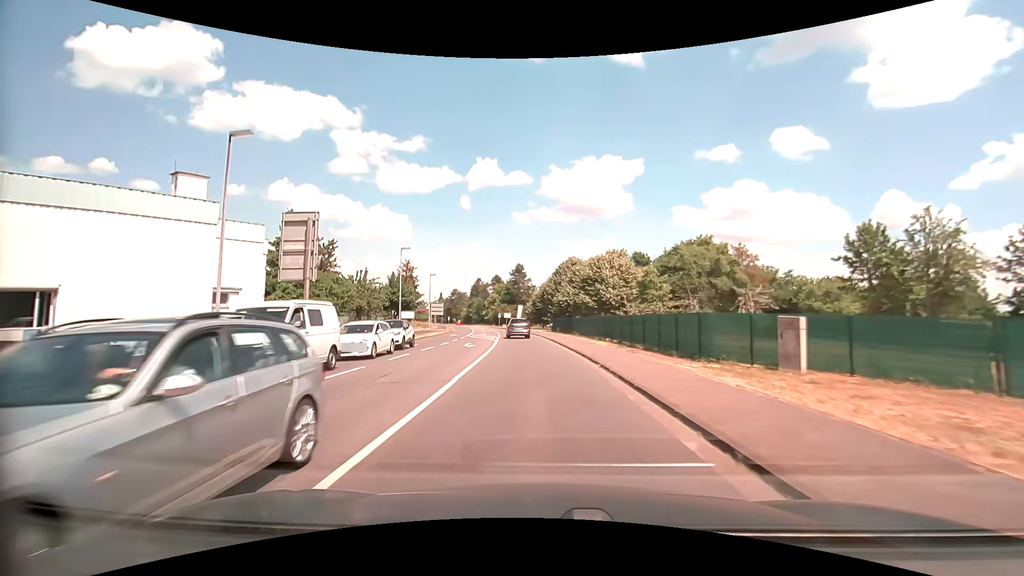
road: secondary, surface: asphalt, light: Day
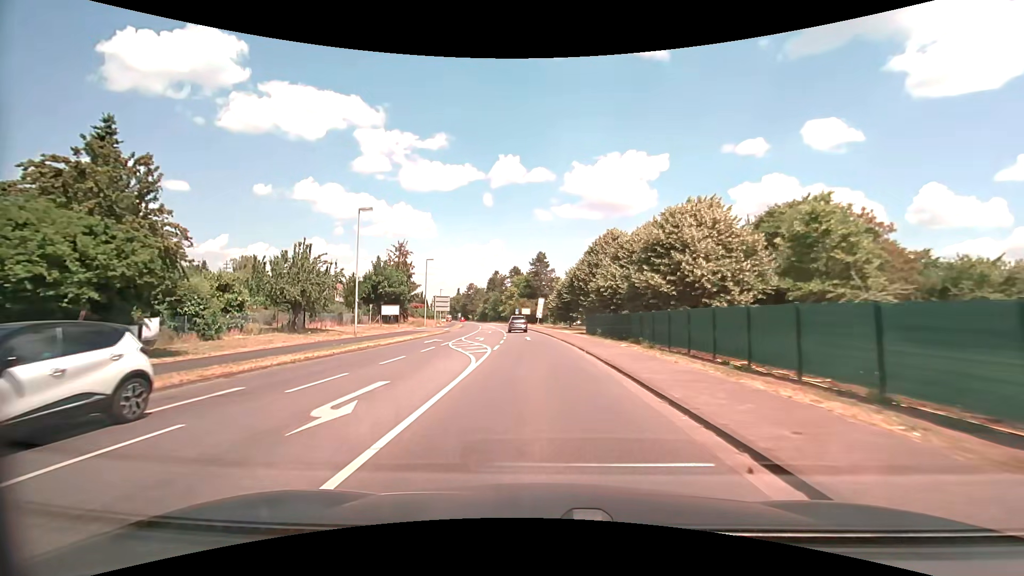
(-0.5, +20.9) m; -3°
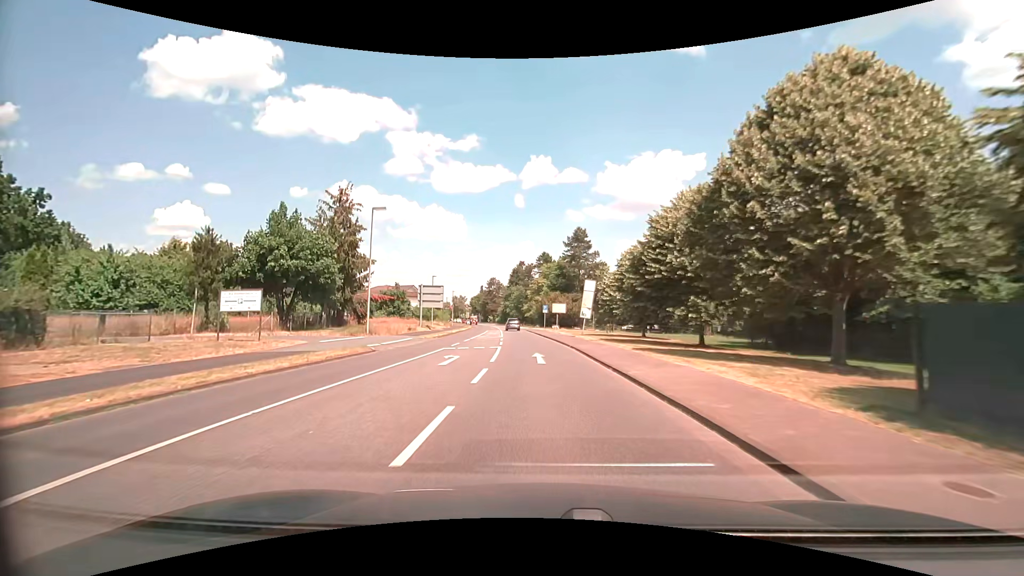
(-1.0, +35.8) m; -3°
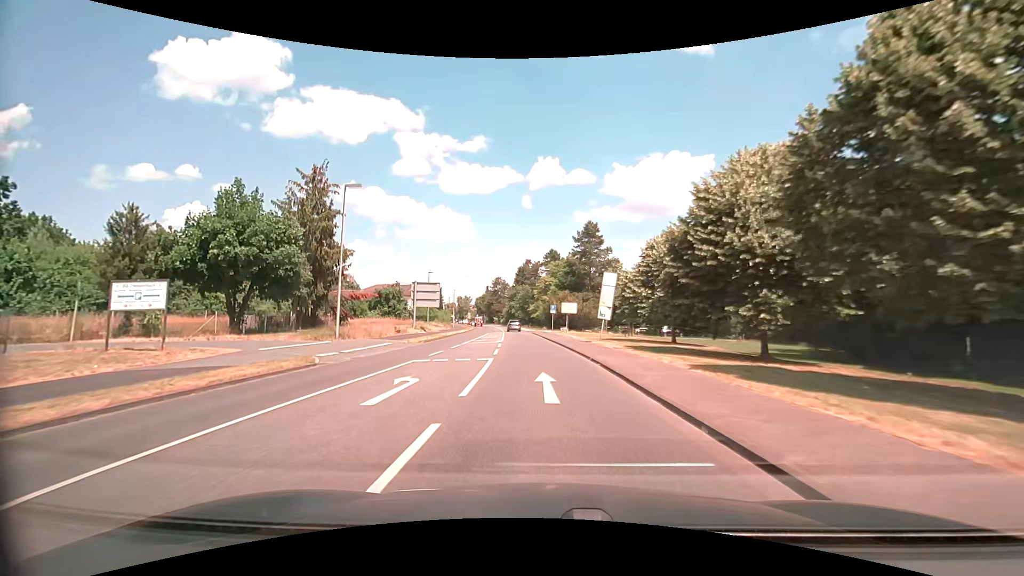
(-0.1, +7.2) m; -1°
(0, +10) (-1, +20) (-1, +30) (-2, +40) (-2, +50) (-3, +60) (-4, +70) (-5, +80) (-6, +90) (-7, +100) m
